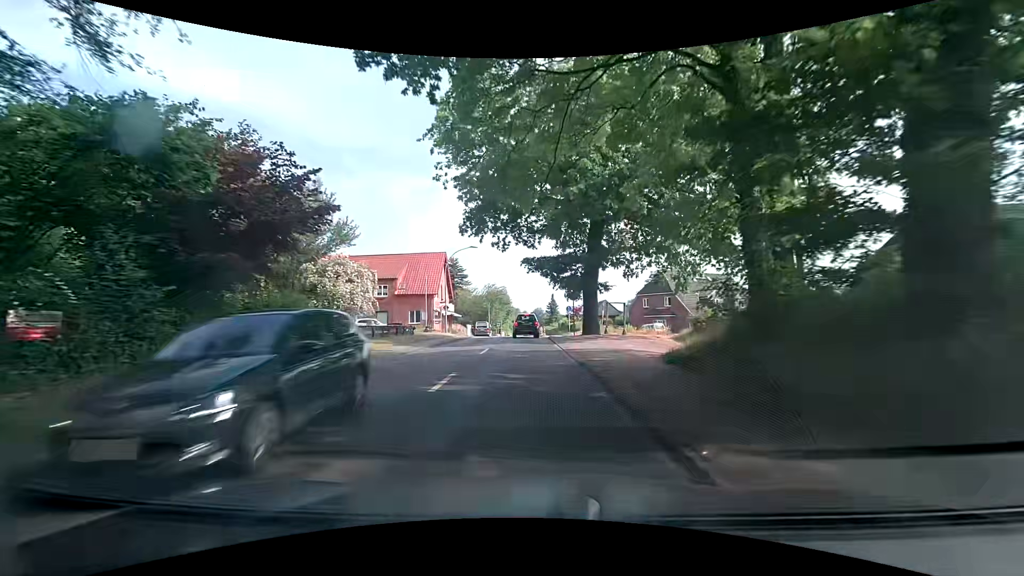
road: secondary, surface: asphalt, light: Day
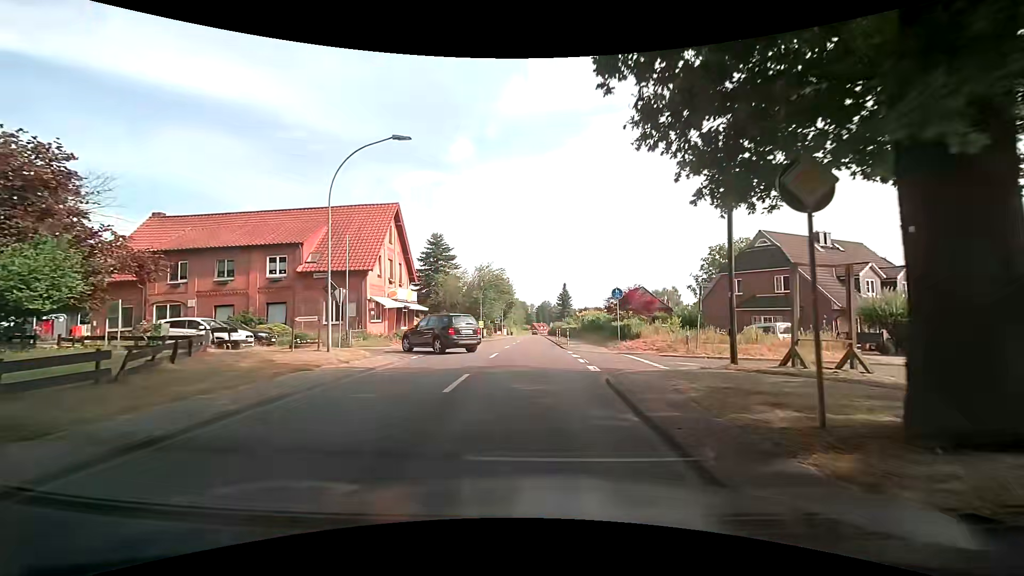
(-0.5, +26.3) m; -1°
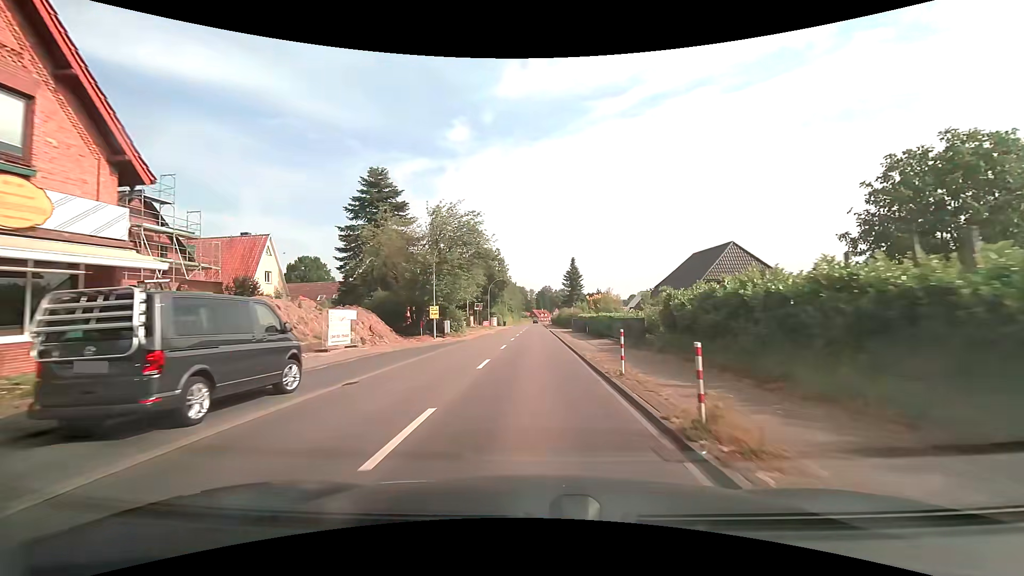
(-0.2, +31.9) m; -1°
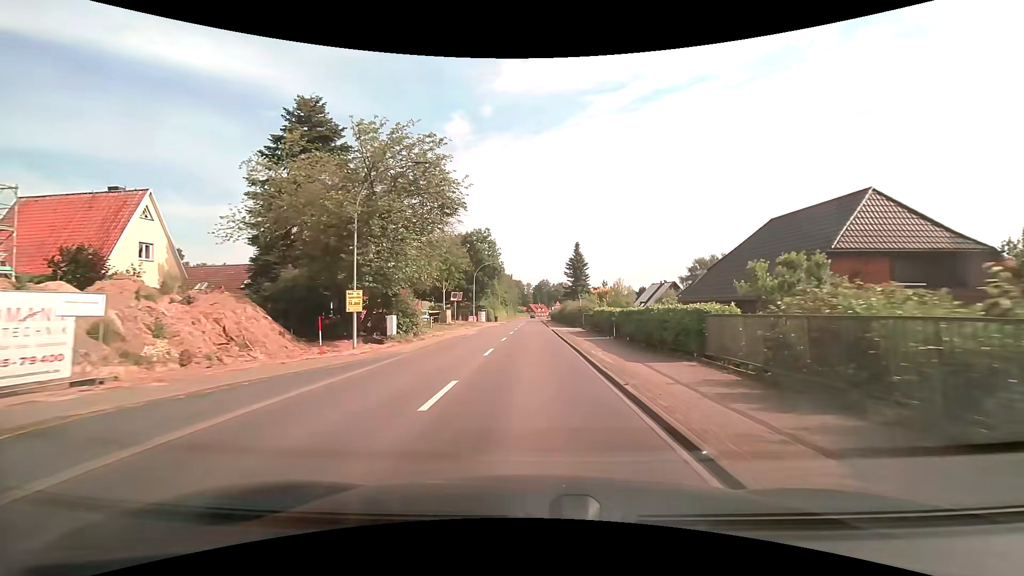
(+0.1, +15.8) m; +1°
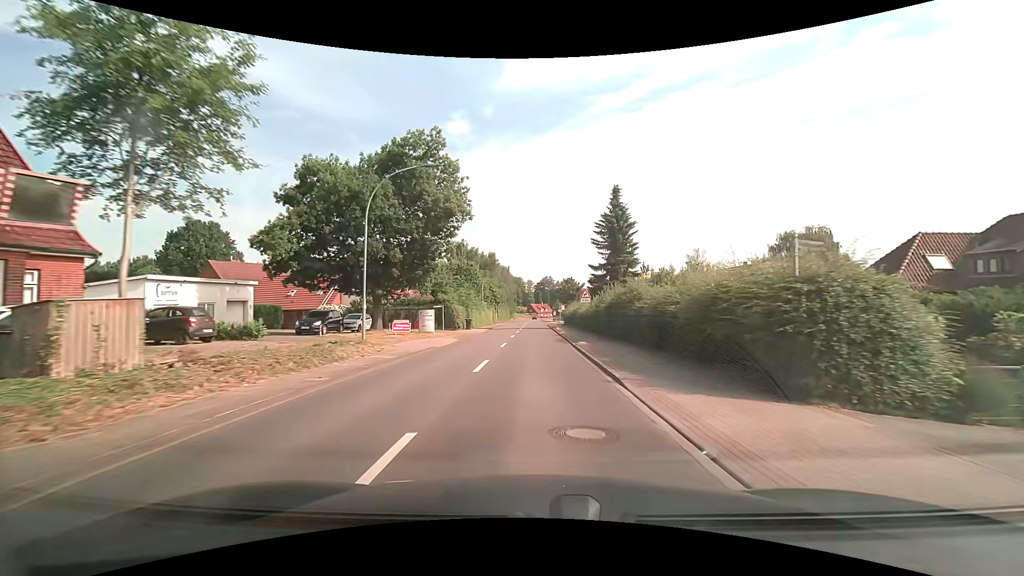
(-0.3, +40.3) m; 0°
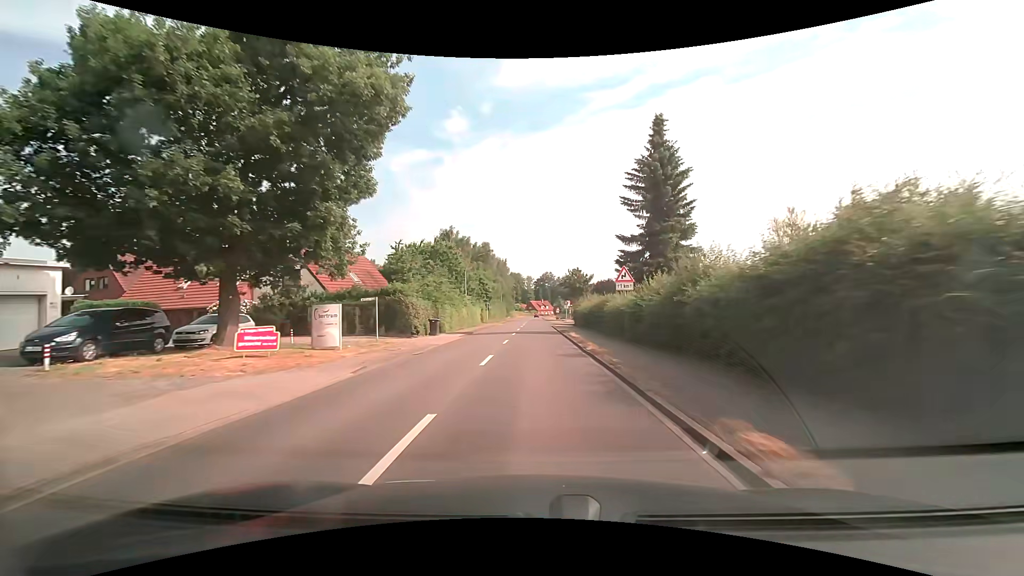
(0.0, +17.2) m; 0°
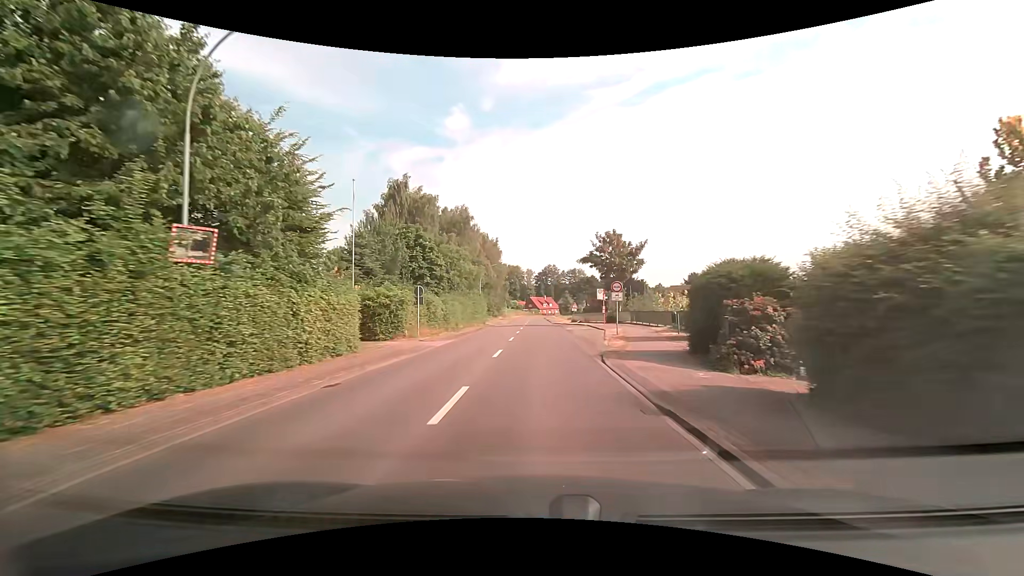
(+0.1, +42.4) m; 0°
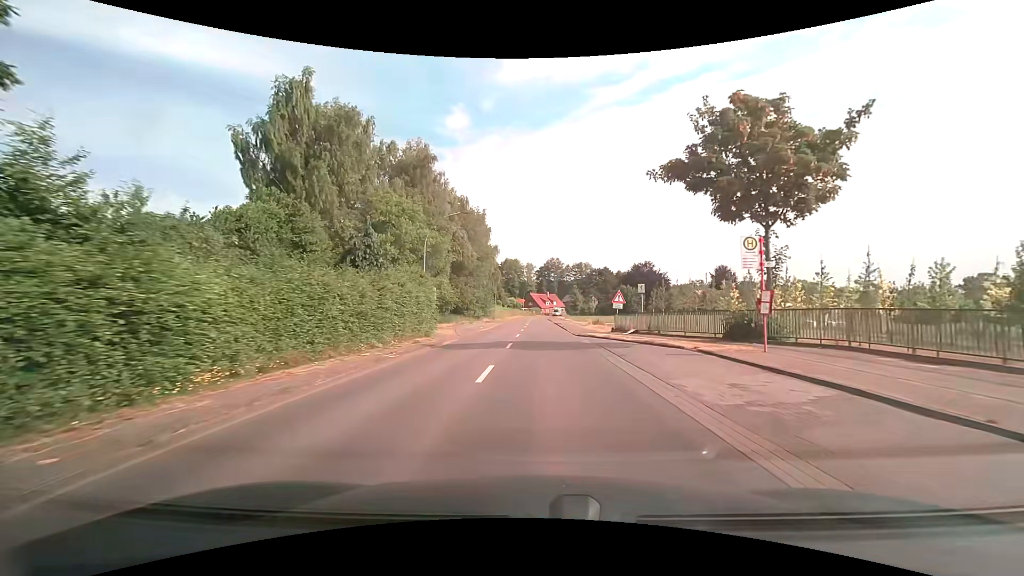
(0.0, +32.6) m; 0°
(0, +10) (0, +20) (0, +30) (0, +40) (0, +50) (0, +60) (+1, +70) (+1, +80) (+1, +90) (+1, +100) m
